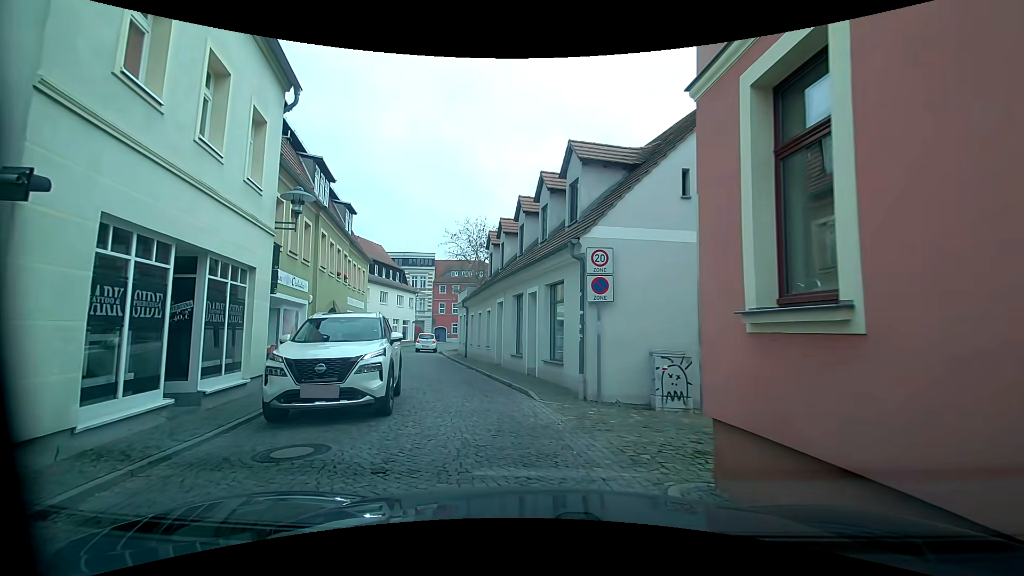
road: residential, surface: sett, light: Day
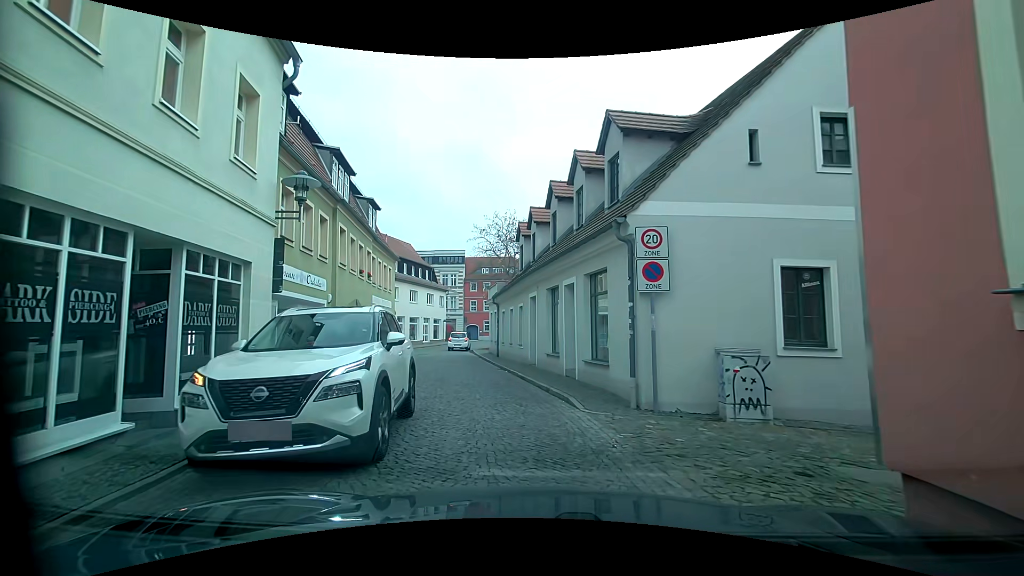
(0.0, +1.6) m; -1°
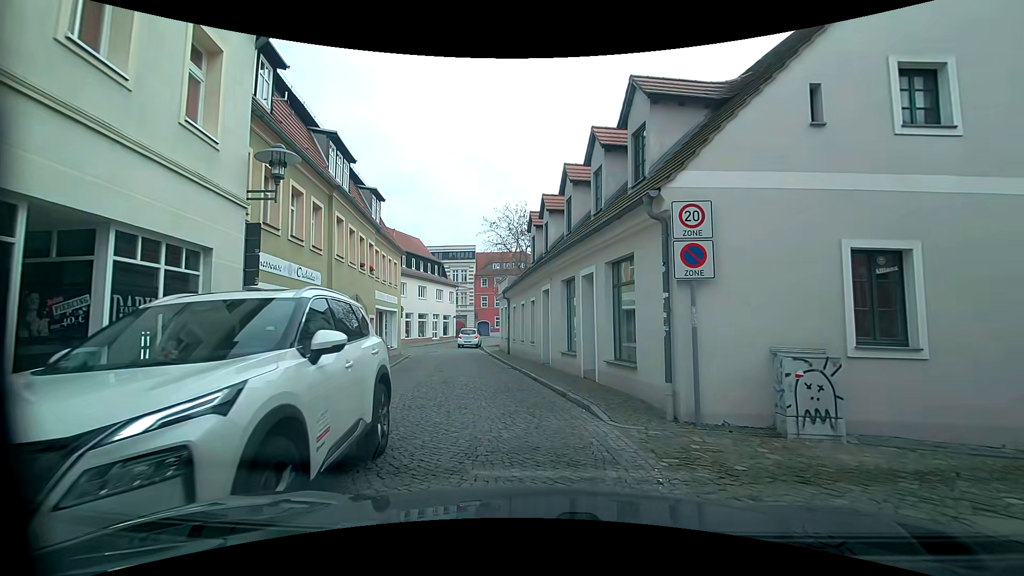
(0.0, +1.5) m; +1°
